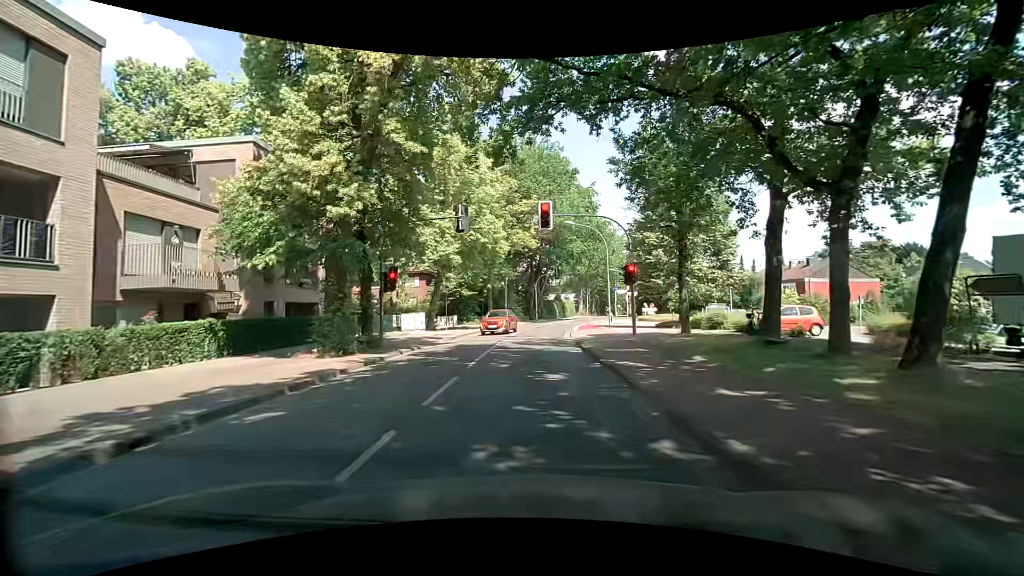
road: tertiary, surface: asphalt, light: Day
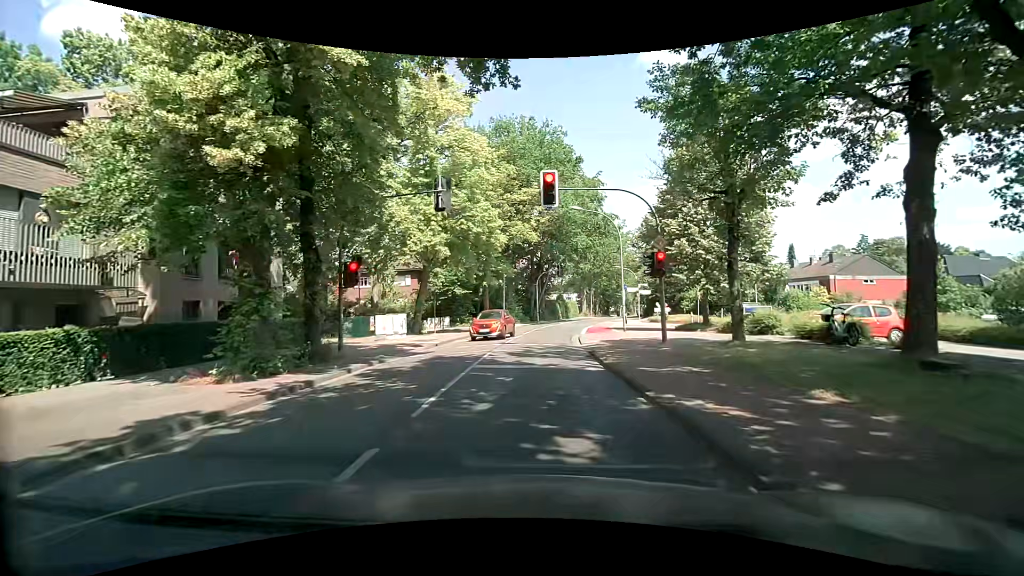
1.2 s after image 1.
(0.0, +5.1) m; 0°
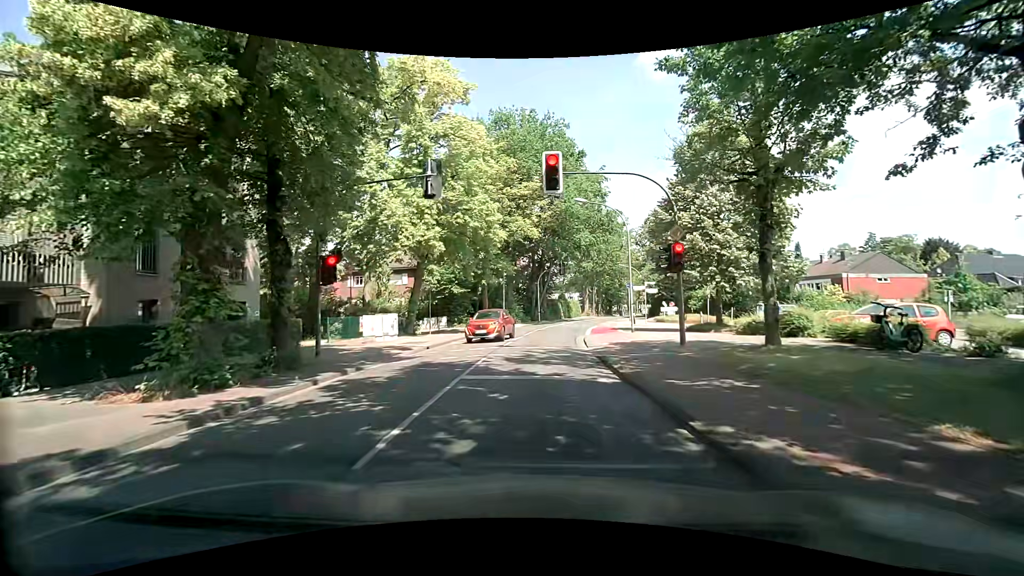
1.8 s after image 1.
(0.0, +2.1) m; -2°
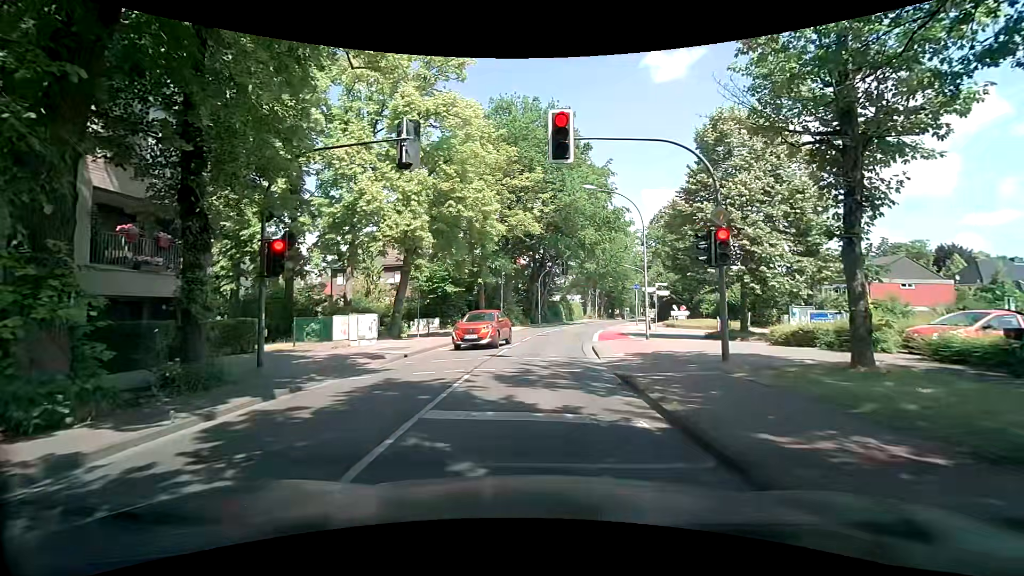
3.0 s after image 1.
(+0.1, +3.5) m; 0°
